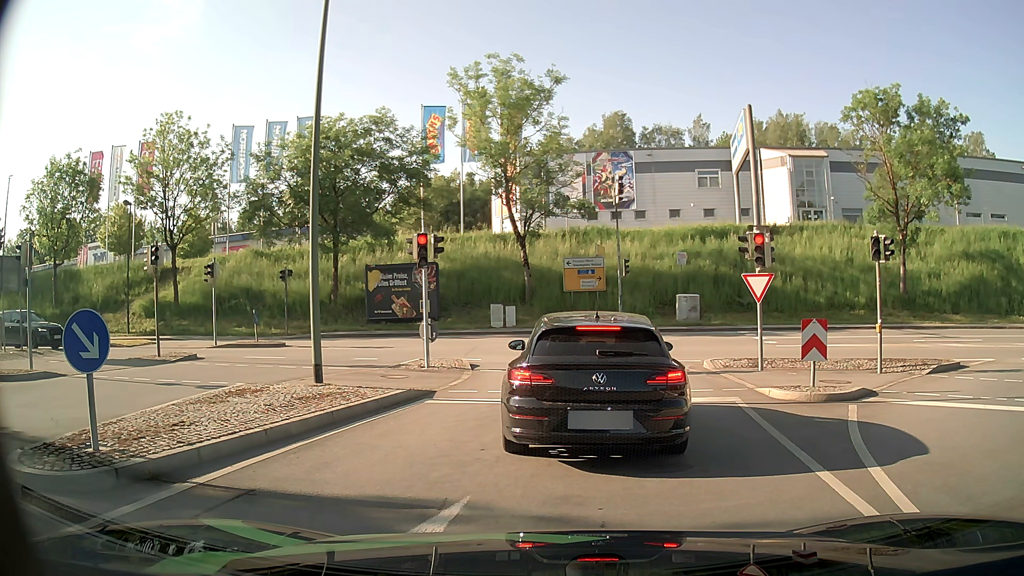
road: primary_link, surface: asphalt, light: Day
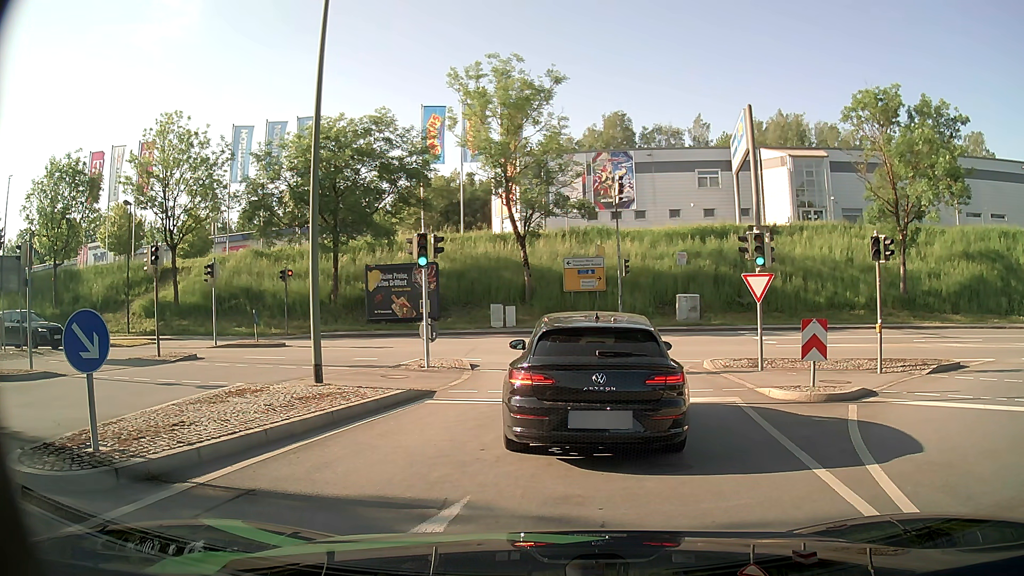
(0.0, 0.0) m; 0°
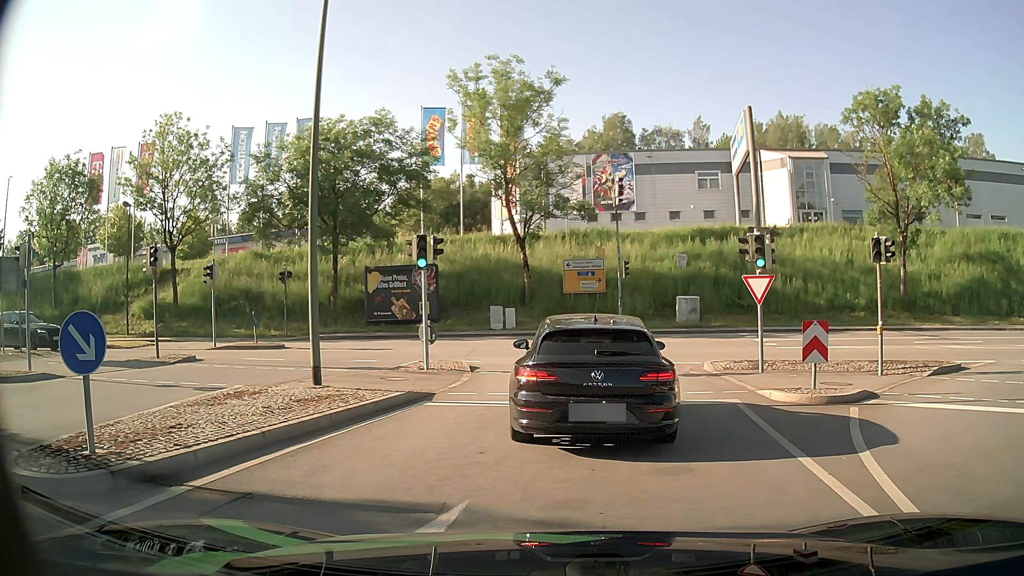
(0.0, 0.0) m; 0°
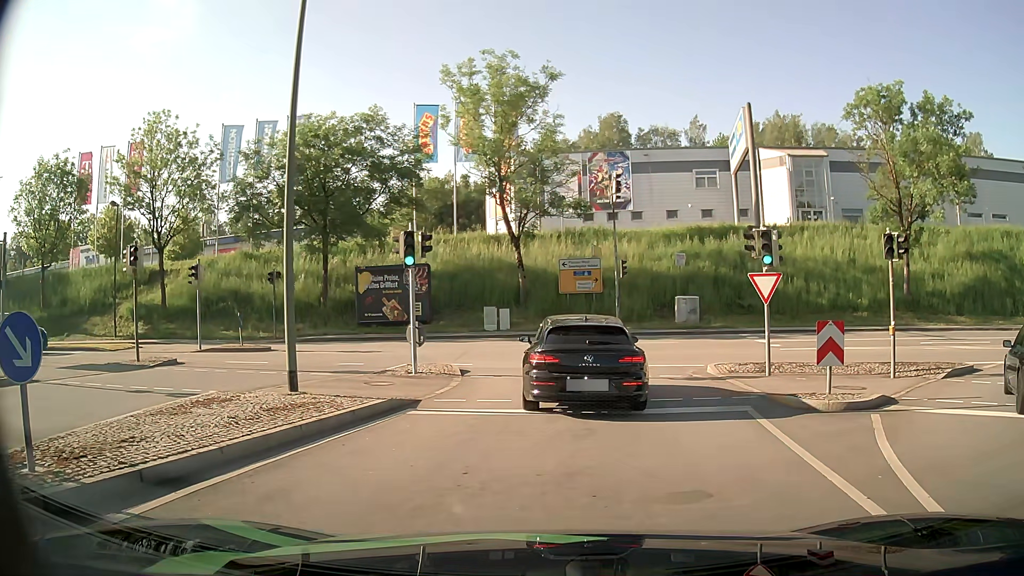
(0.0, +1.0) m; 0°
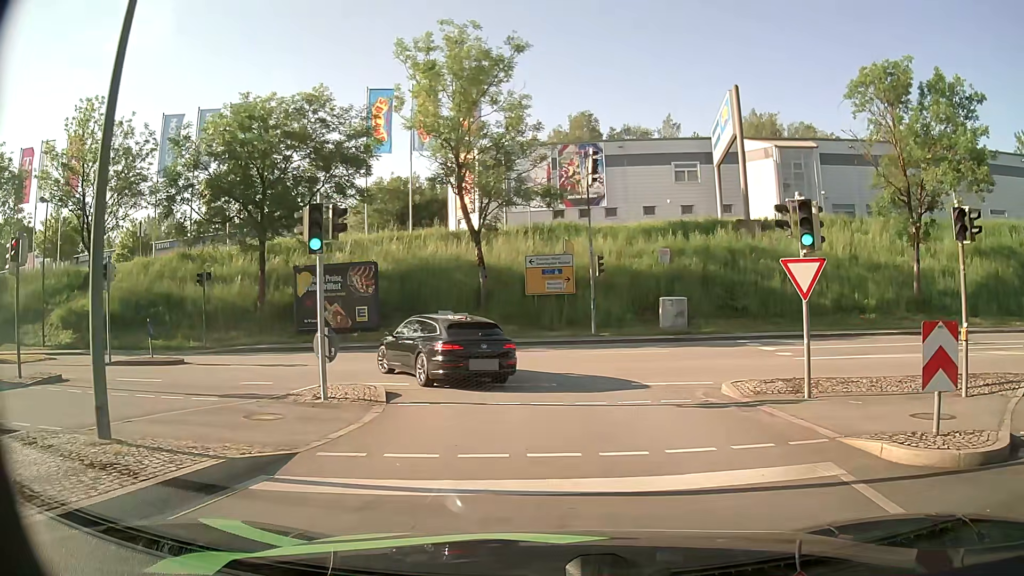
(+0.2, +4.6) m; +4°
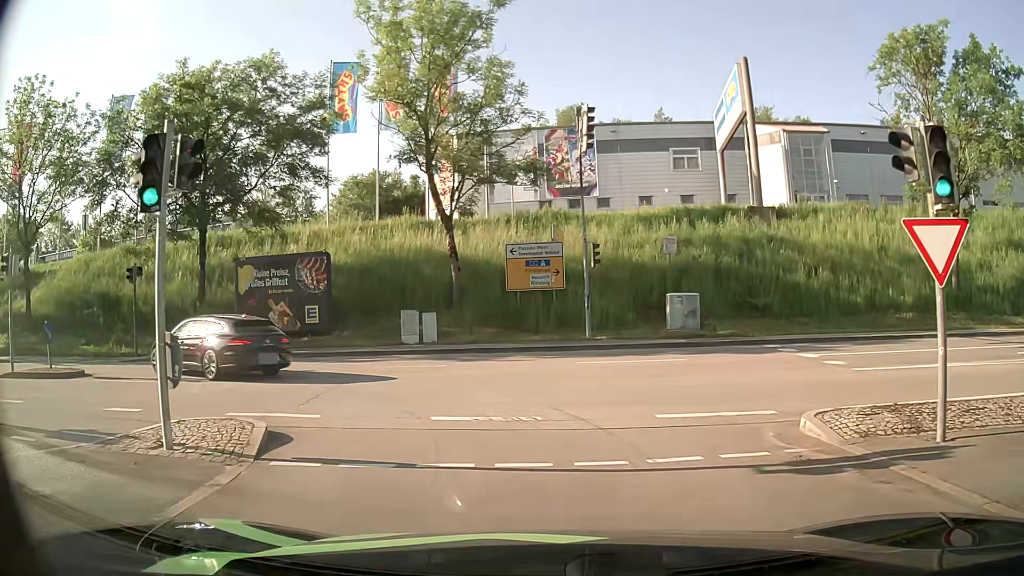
(0.0, +4.9) m; 0°
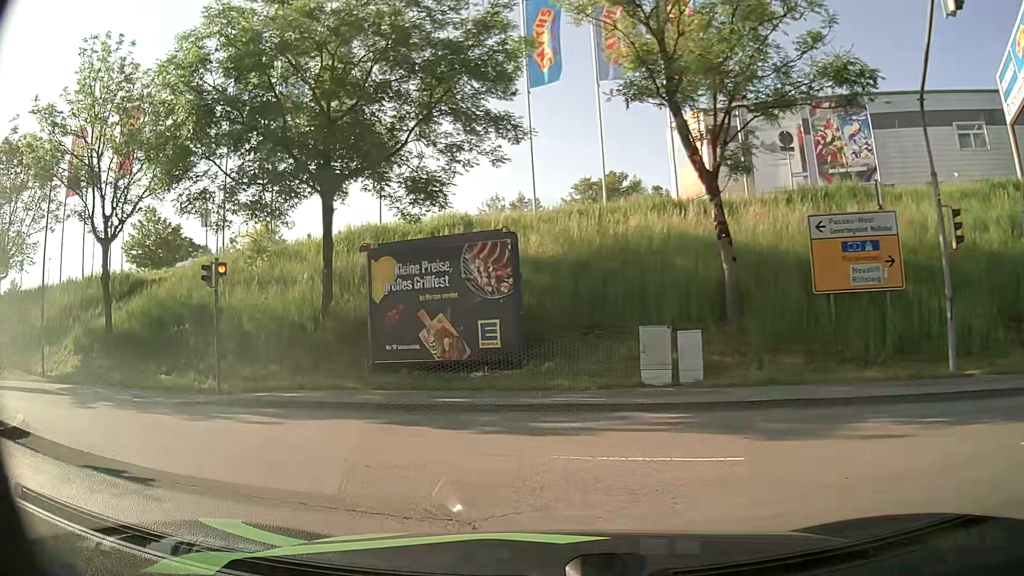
(-1.1, +9.9) m; -20°
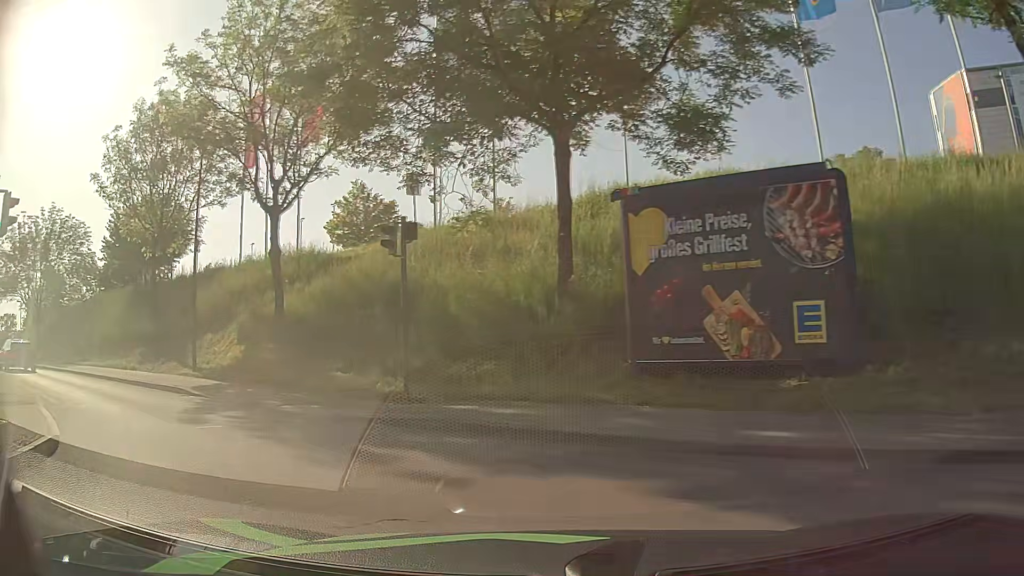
(-1.0, +5.1) m; -20°
